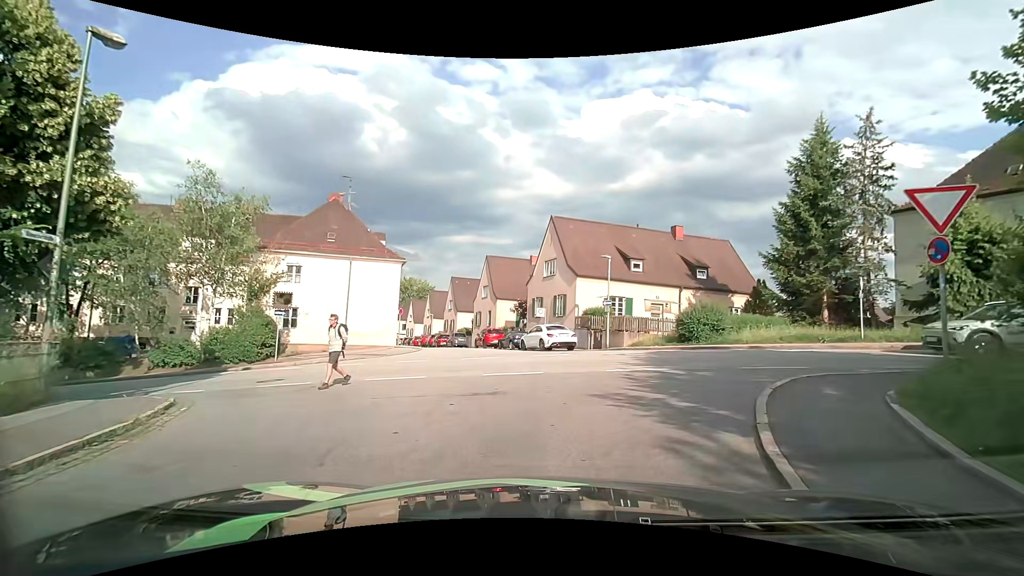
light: Day
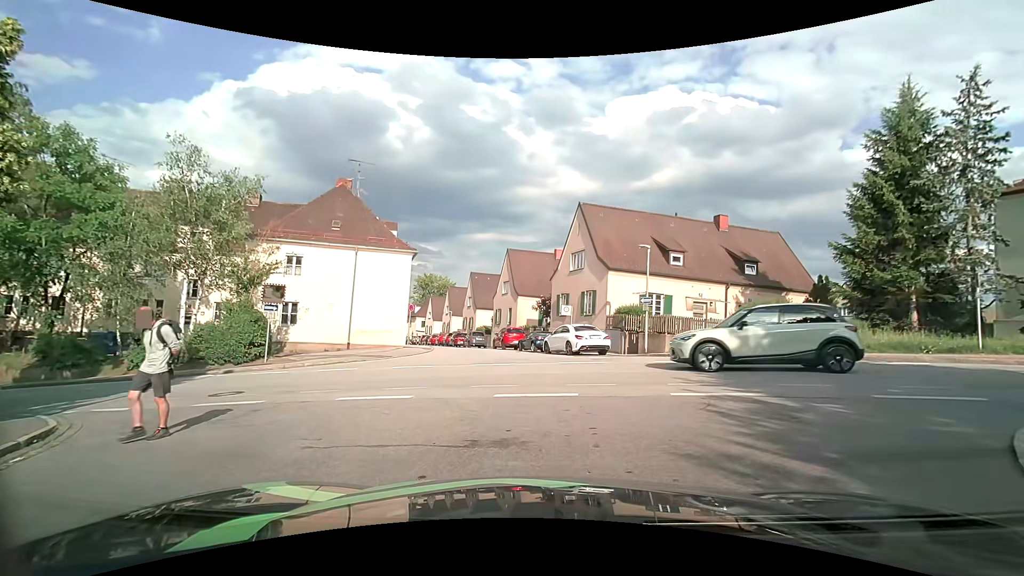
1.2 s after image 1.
(0.0, +3.5) m; -4°
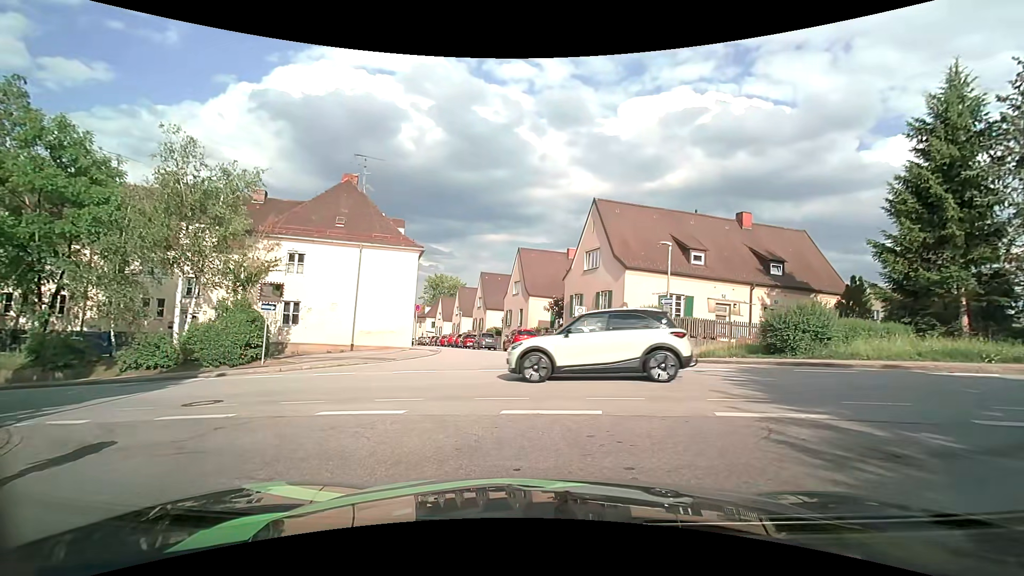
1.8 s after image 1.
(0.0, +1.4) m; +1°
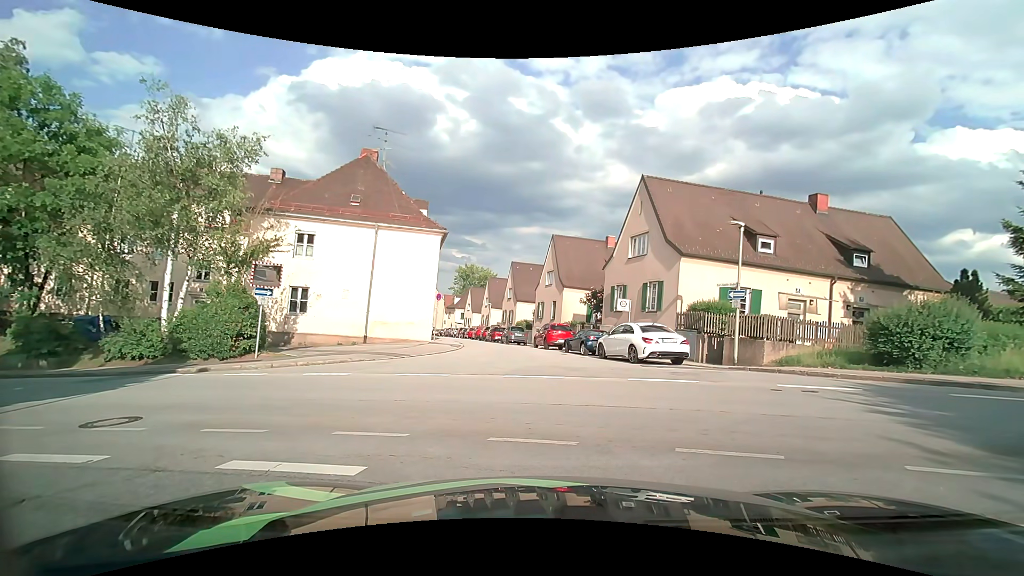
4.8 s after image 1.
(-0.1, +3.4) m; -3°
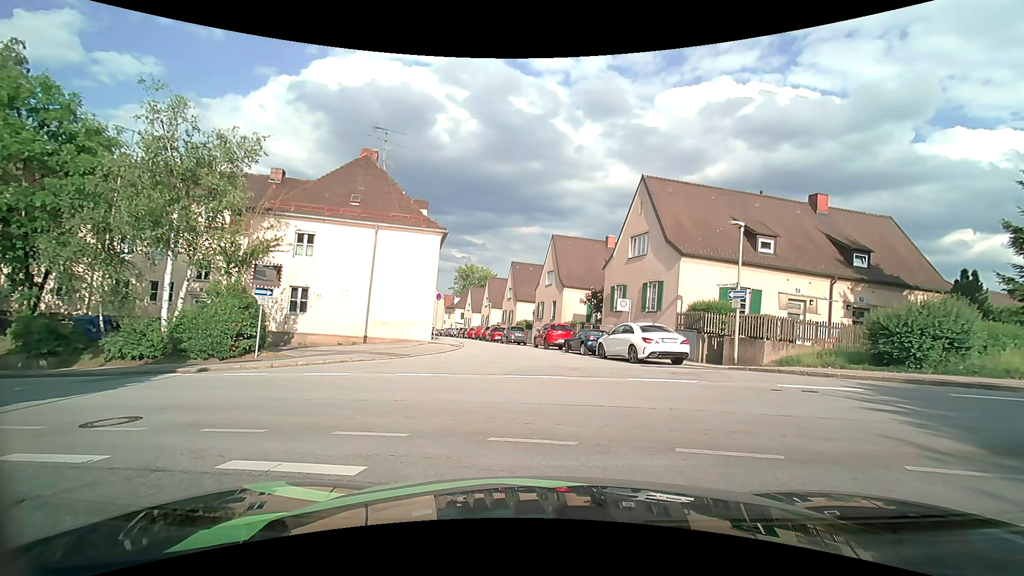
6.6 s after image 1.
(0.0, 0.0) m; 0°
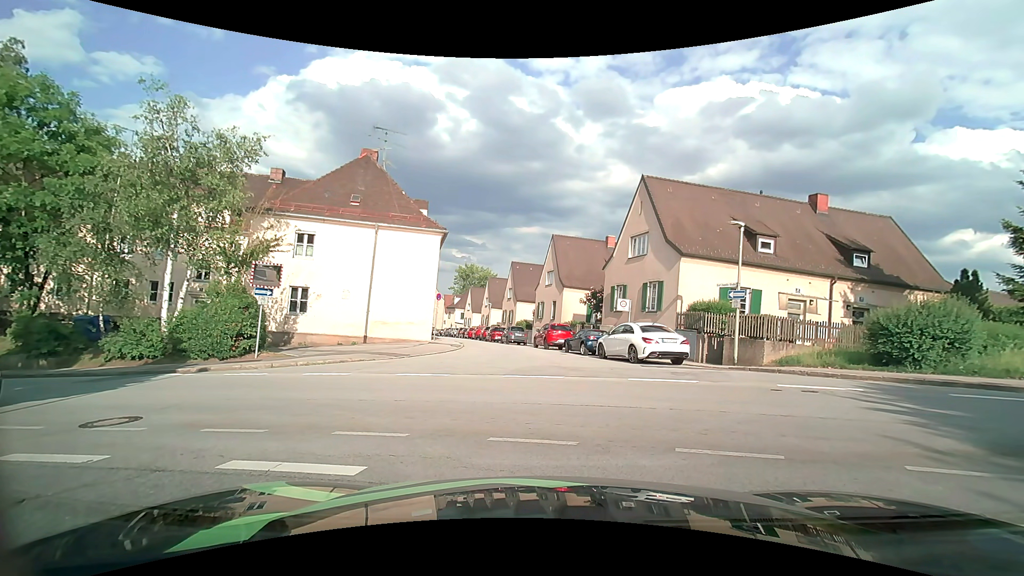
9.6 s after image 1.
(0.0, 0.0) m; 0°
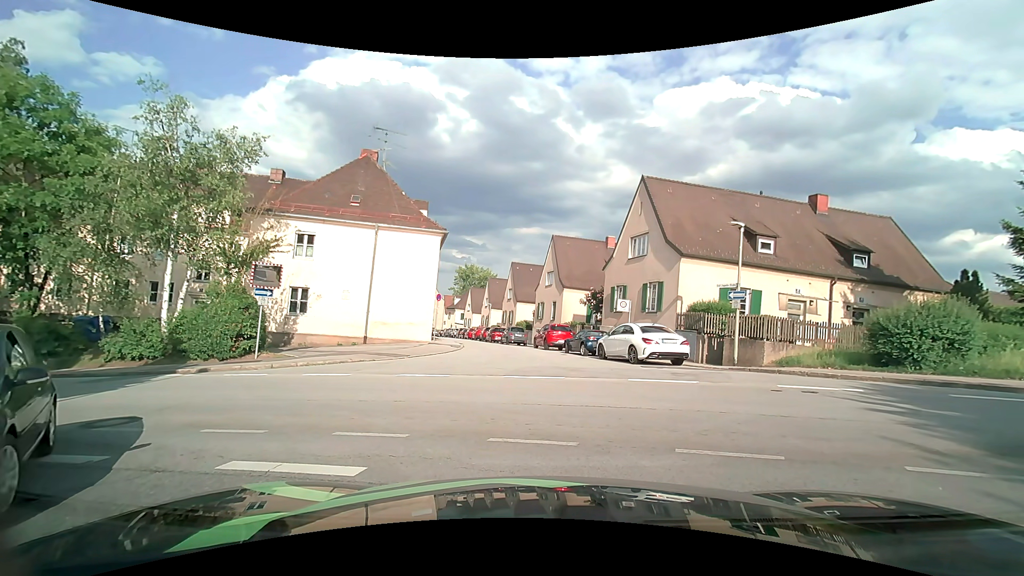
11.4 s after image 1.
(0.0, 0.0) m; 0°
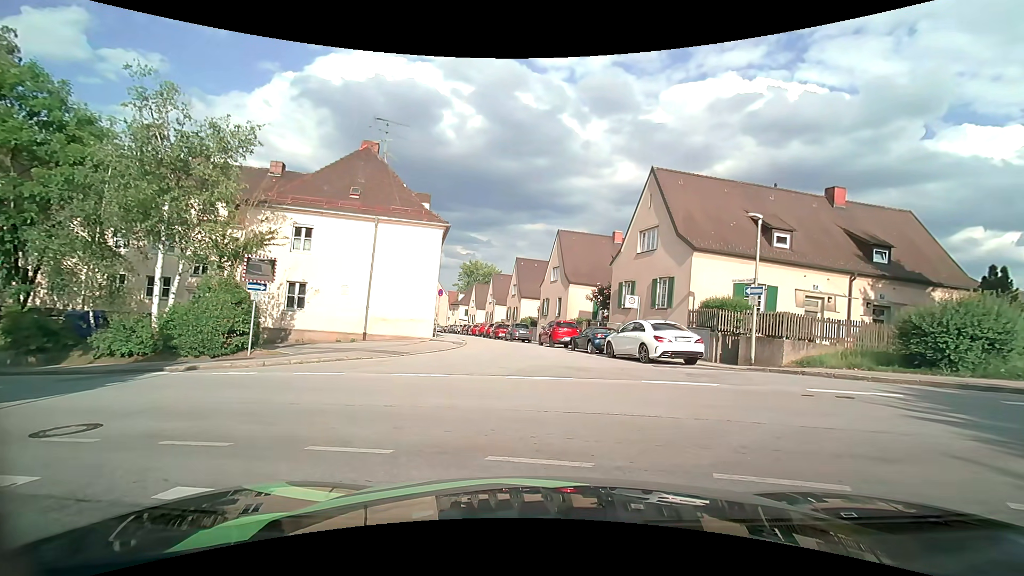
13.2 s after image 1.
(0.0, +0.9) m; 0°
(-3, +9) (-12, +14) (-21, +16) (-31, +19) (-40, +22) (-50, +24) (-60, +27) (-69, +30) (-77, +37) (-78, +46) m
